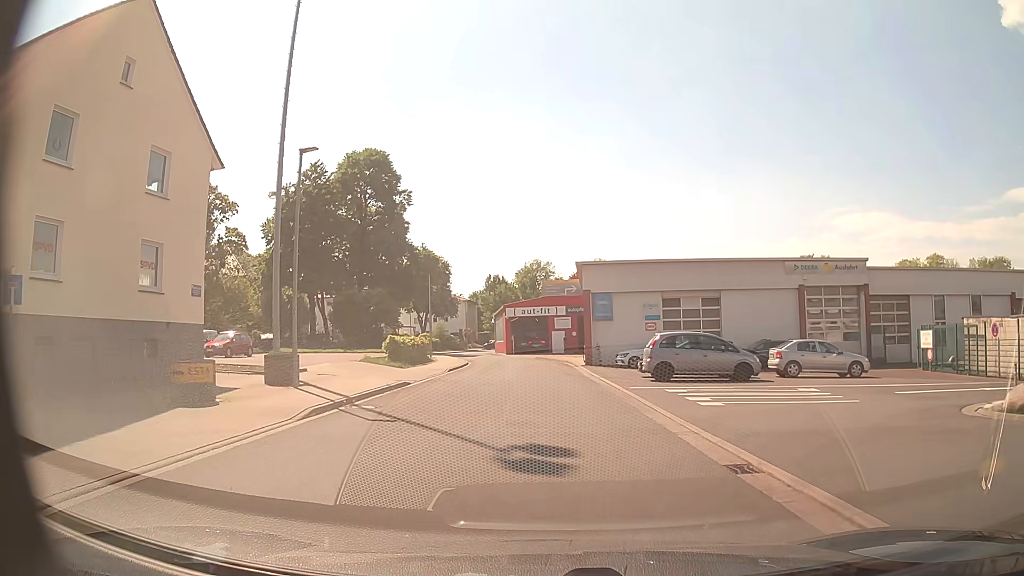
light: Day
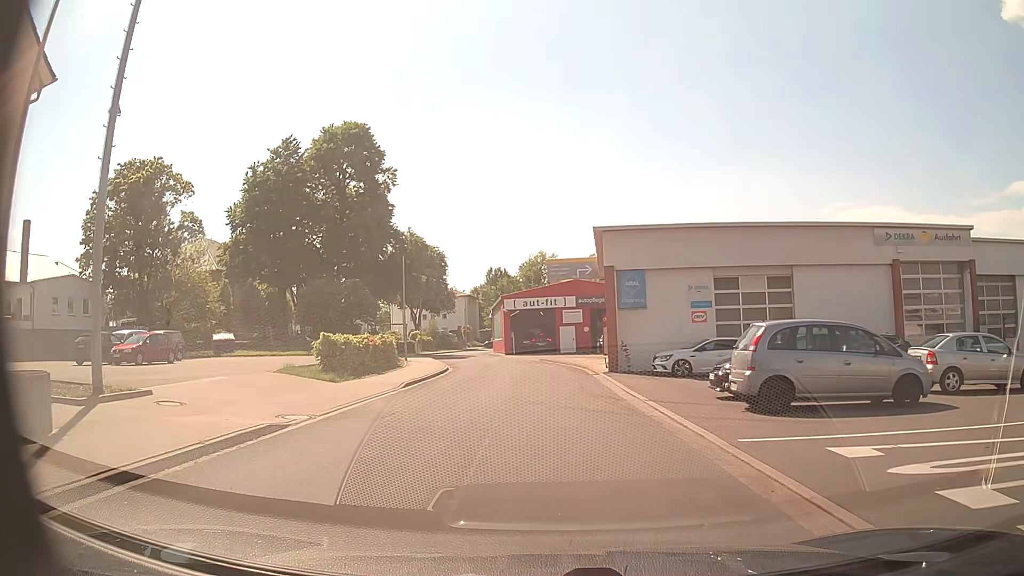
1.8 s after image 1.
(-0.1, +10.6) m; -1°
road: residential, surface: asphalt
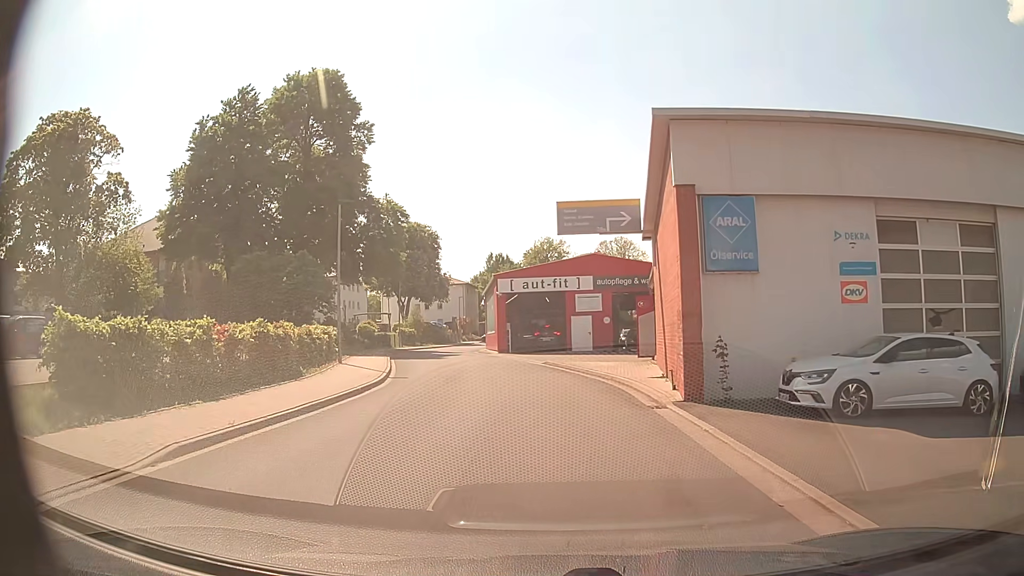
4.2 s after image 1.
(-0.1, +13.1) m; 0°
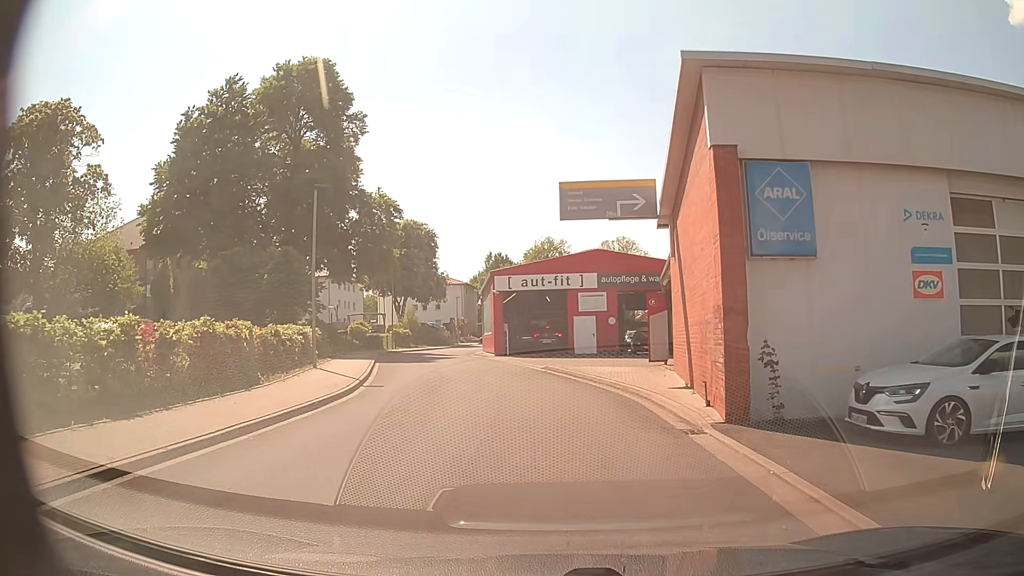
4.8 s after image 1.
(0.0, +2.9) m; -1°
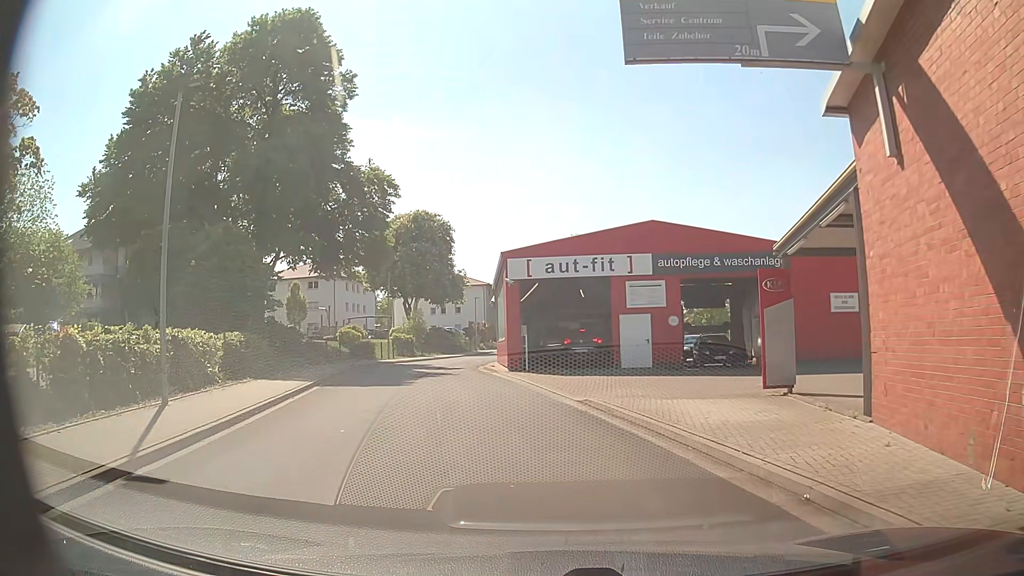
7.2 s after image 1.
(-0.1, +10.7) m; -2°
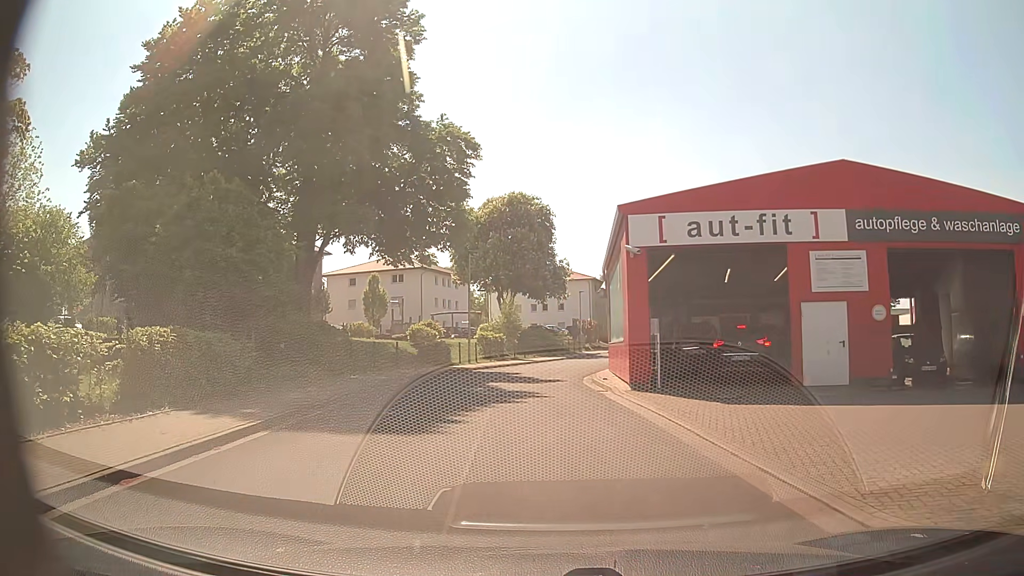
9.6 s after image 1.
(-0.7, +9.4) m; -9°
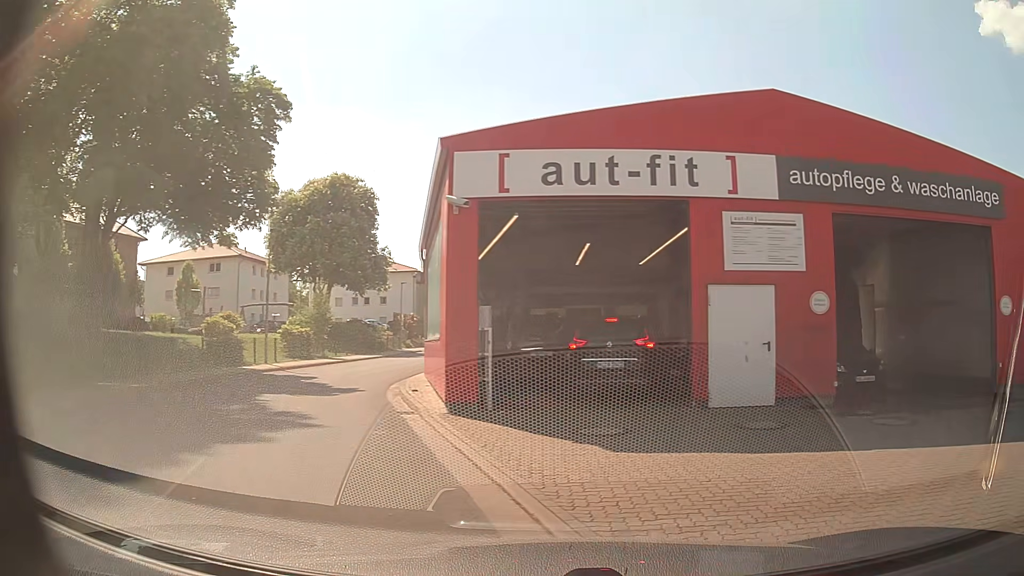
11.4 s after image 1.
(+0.3, +5.6) m; +14°
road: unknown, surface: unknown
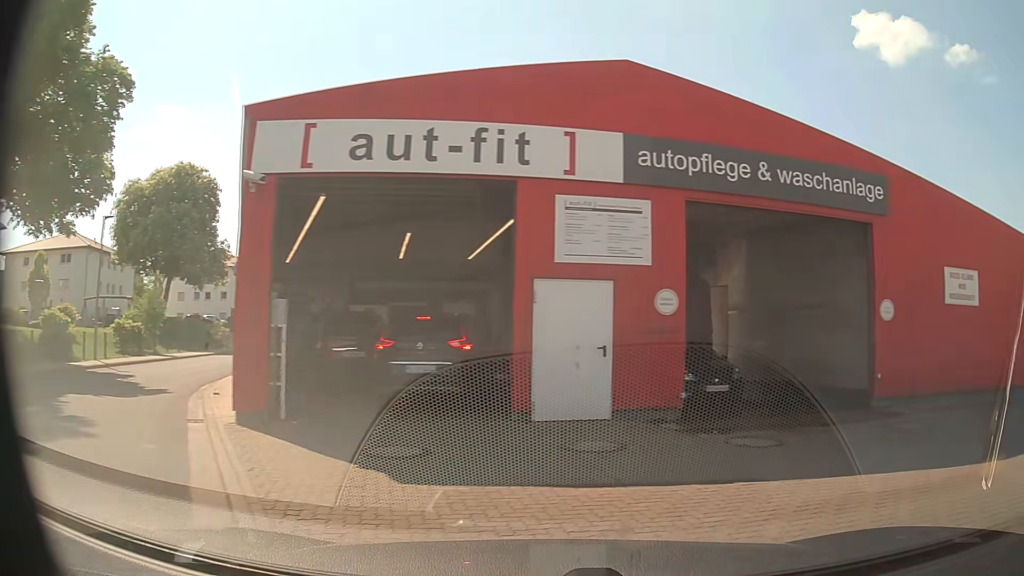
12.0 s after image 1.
(+0.2, +1.6) m; +10°
